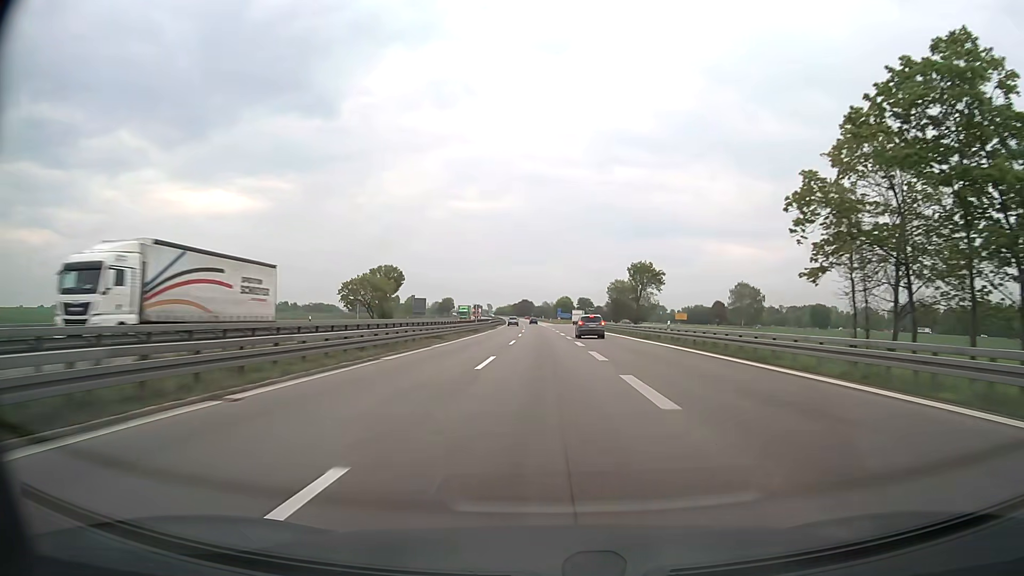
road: motorway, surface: asphalt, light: Day
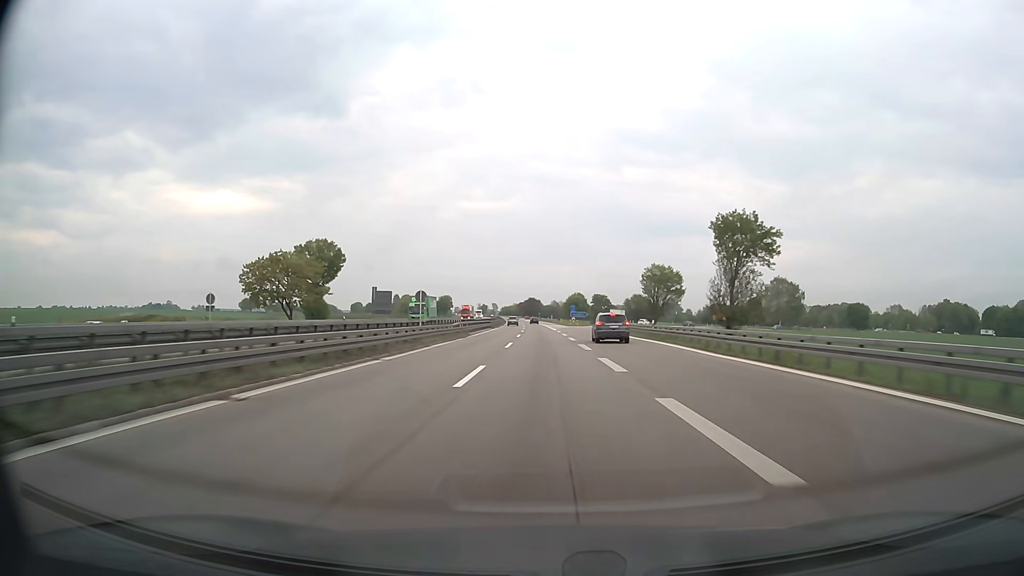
(-0.2, +40.6) m; -1°
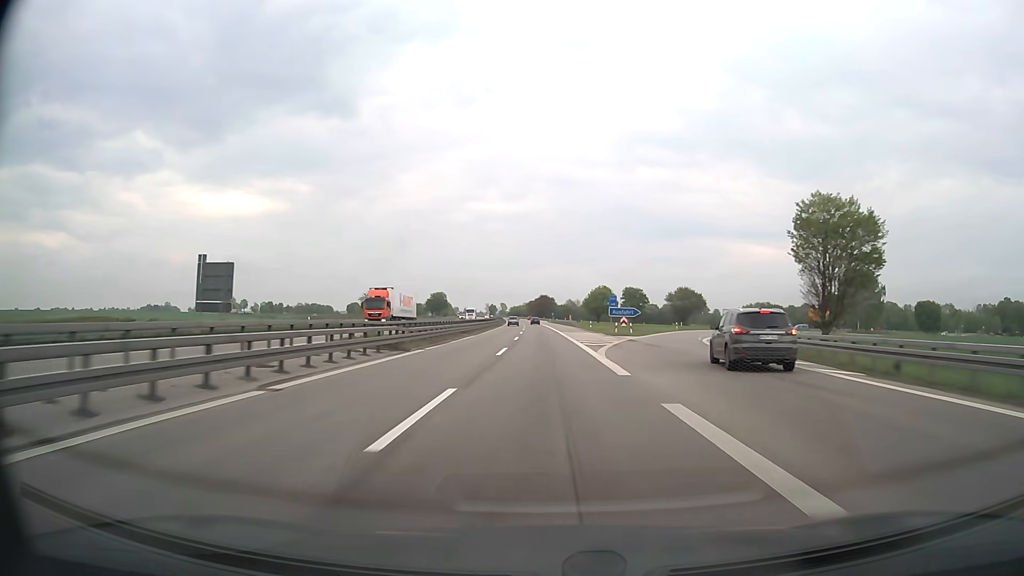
(-0.6, +61.0) m; -1°
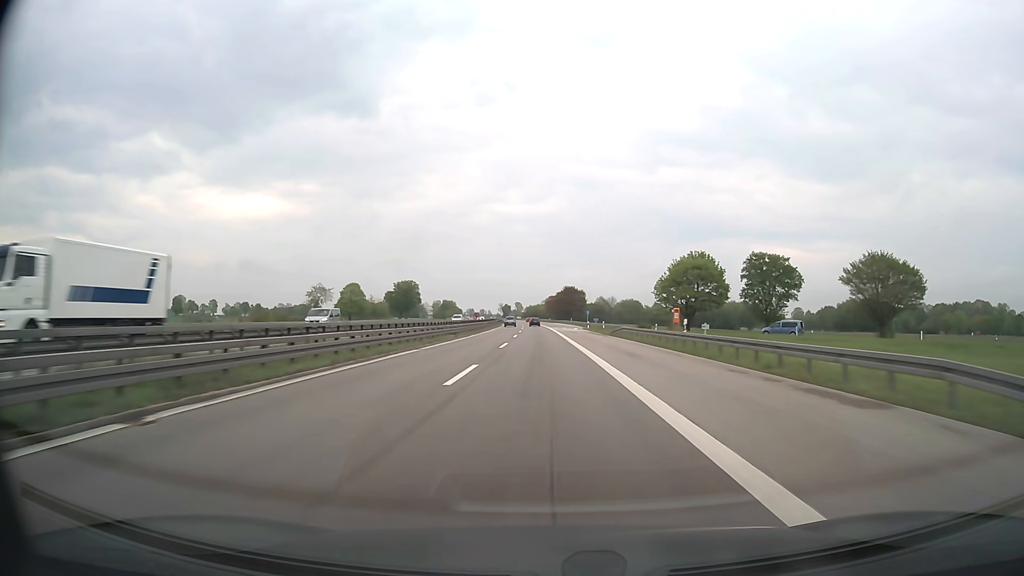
(-1.4, +102.1) m; -2°
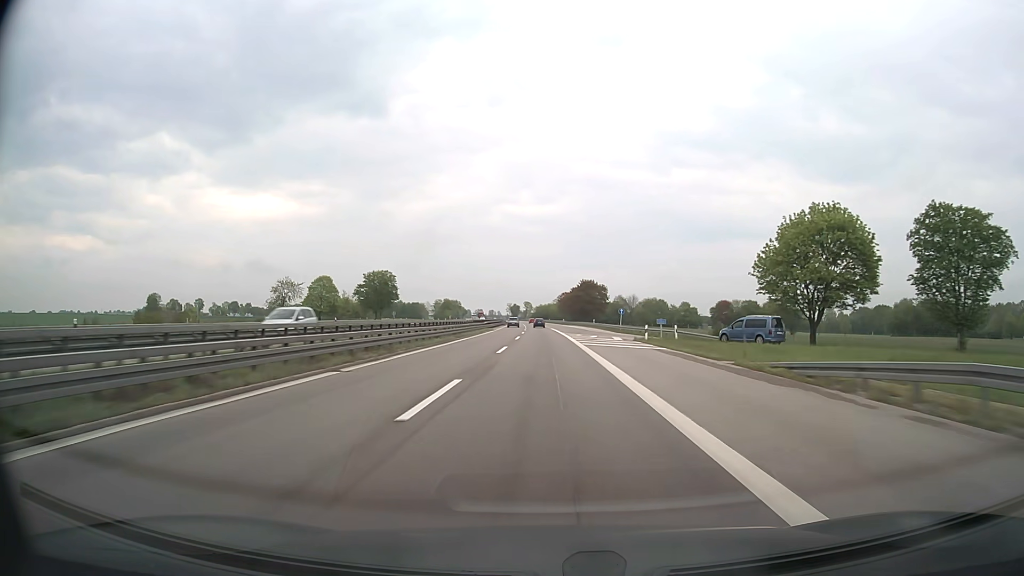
(-0.4, +40.9) m; -1°
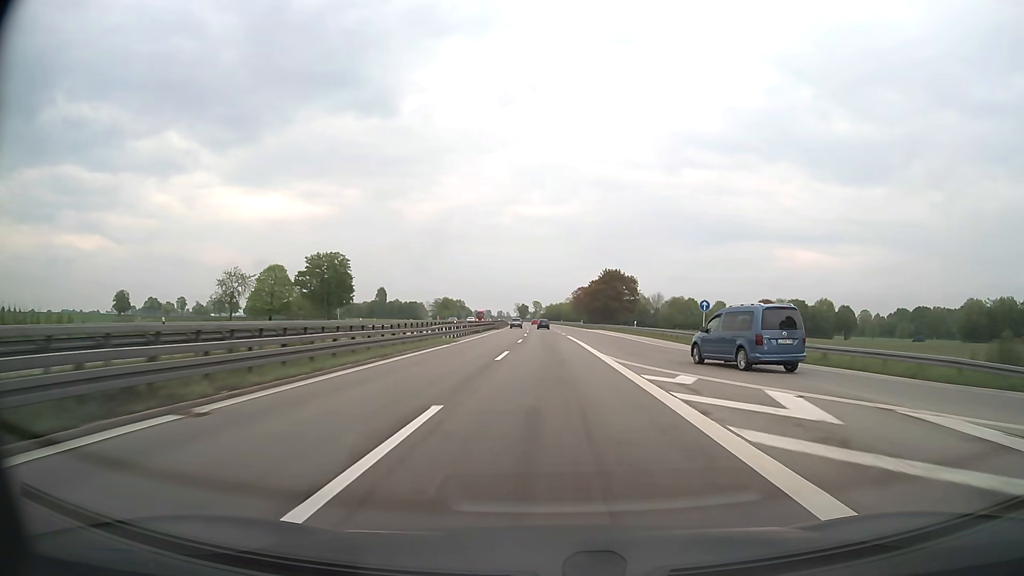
(-0.3, +41.0) m; -1°
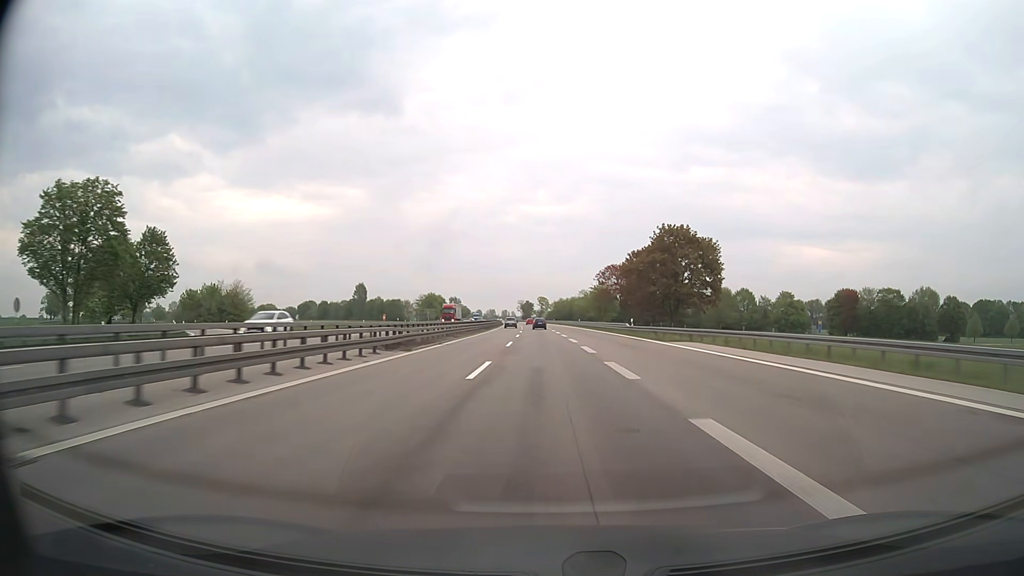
(-0.3, +61.7) m; -1°
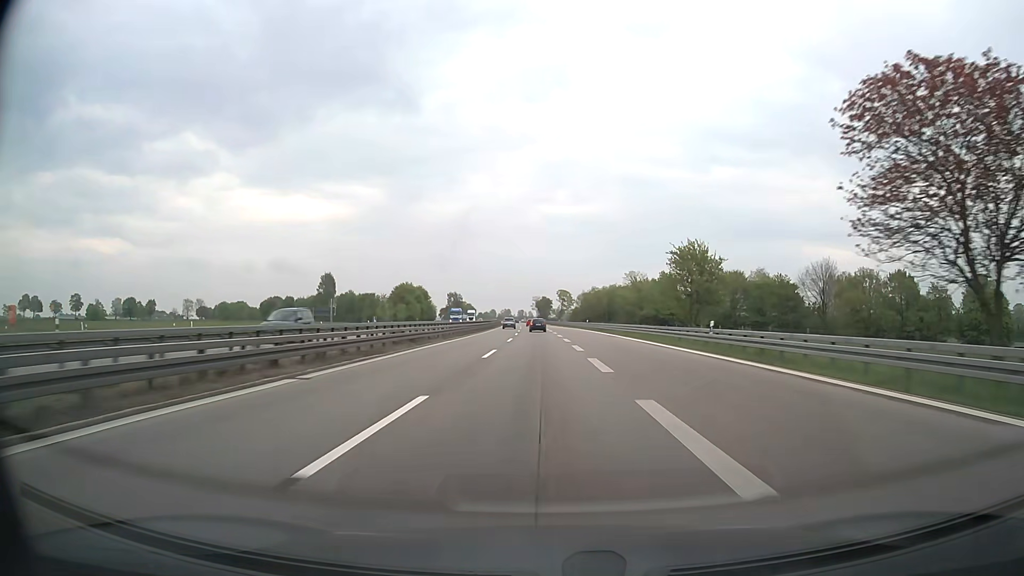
(-1.0, +82.0) m; -2°
(0, +10) (0, +20) (0, +30) (0, +40) (0, +50) (-1, +60) (-1, +70) (-1, +80) (-2, +90) (-2, +100) m
